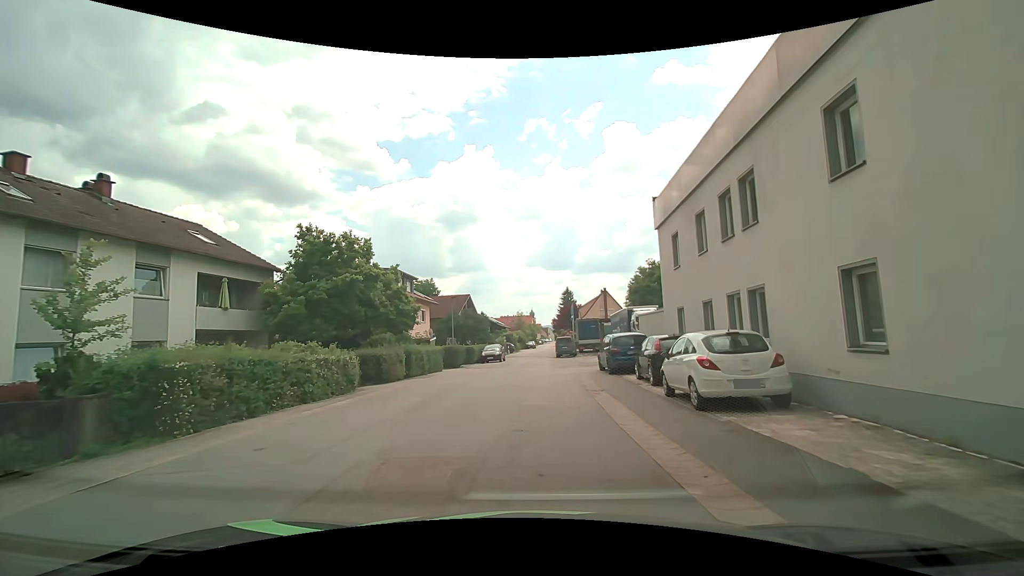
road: residential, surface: asphalt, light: Day
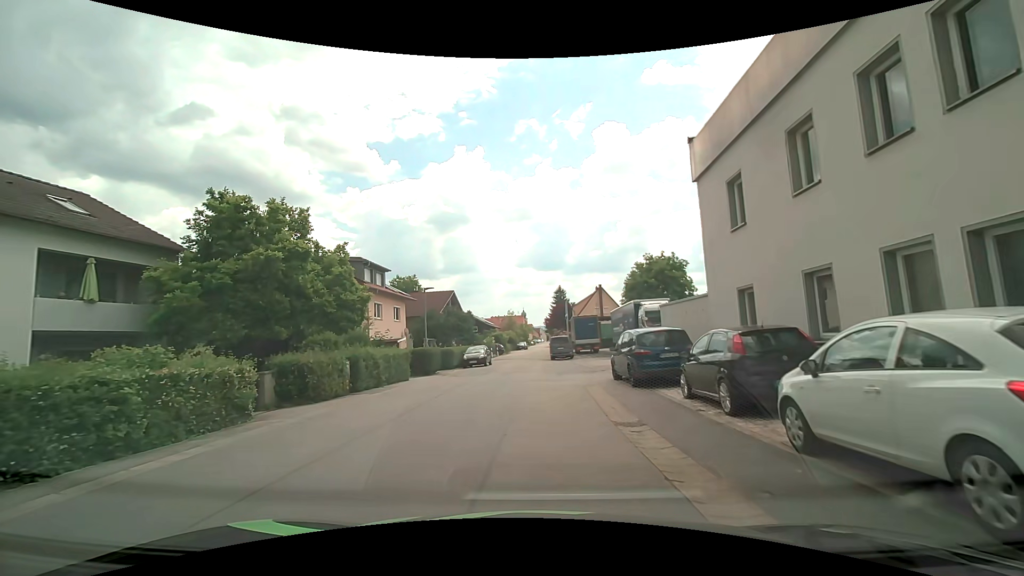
(+0.2, +6.3) m; +3°
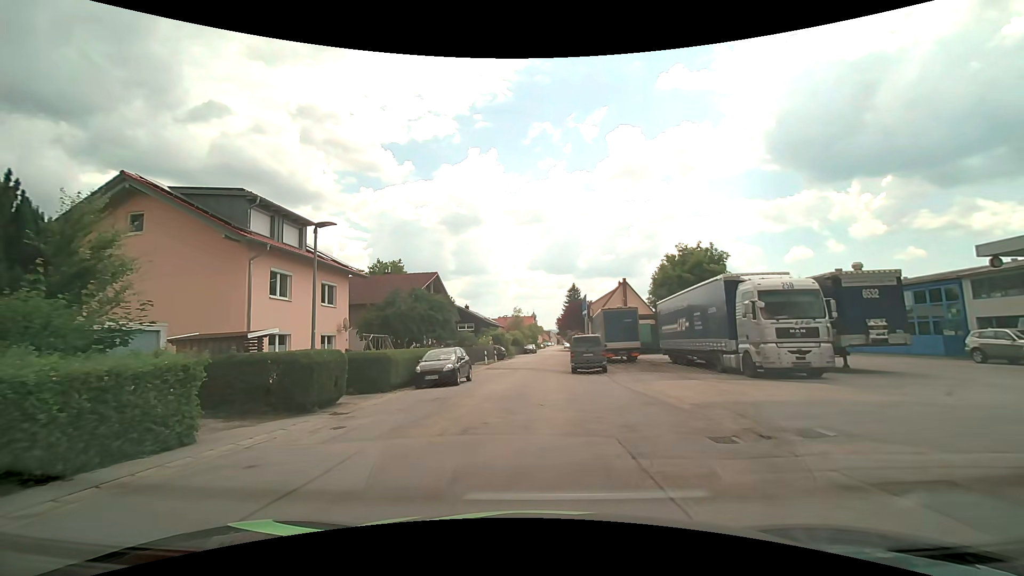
(-0.1, +15.9) m; -2°
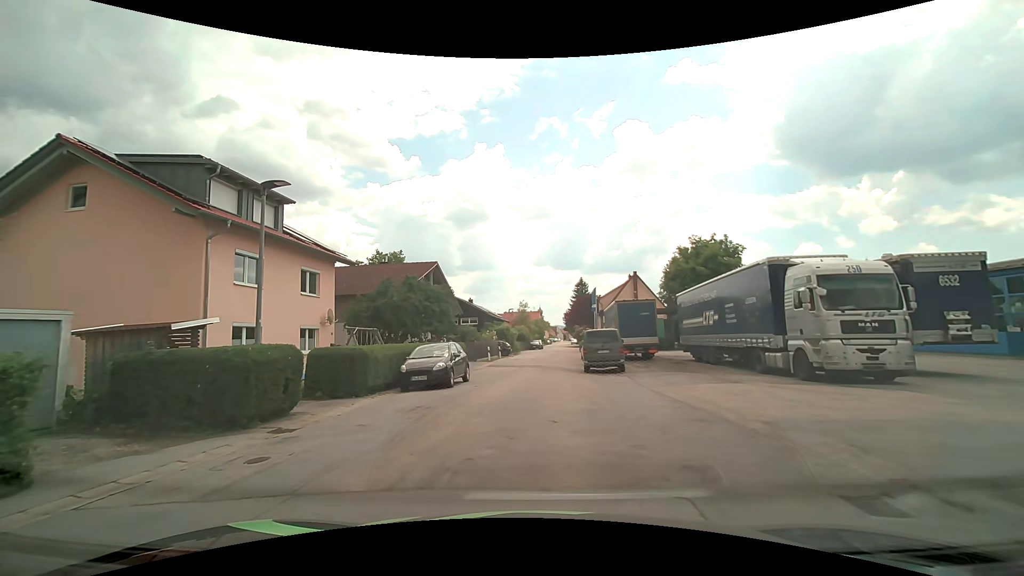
(0.0, +3.1) m; -1°
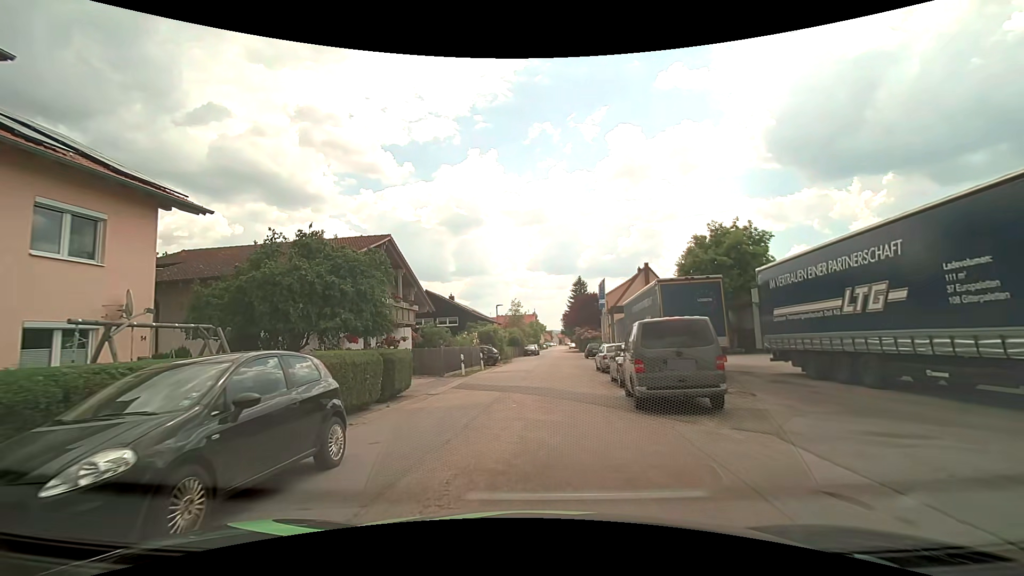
(+0.2, +12.2) m; +2°
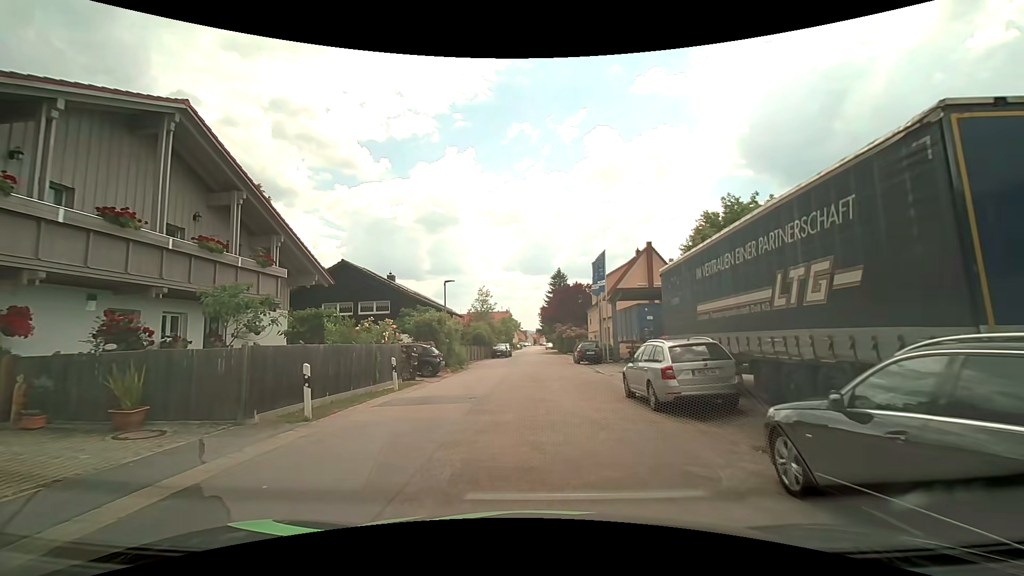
(+0.3, +15.6) m; +2°
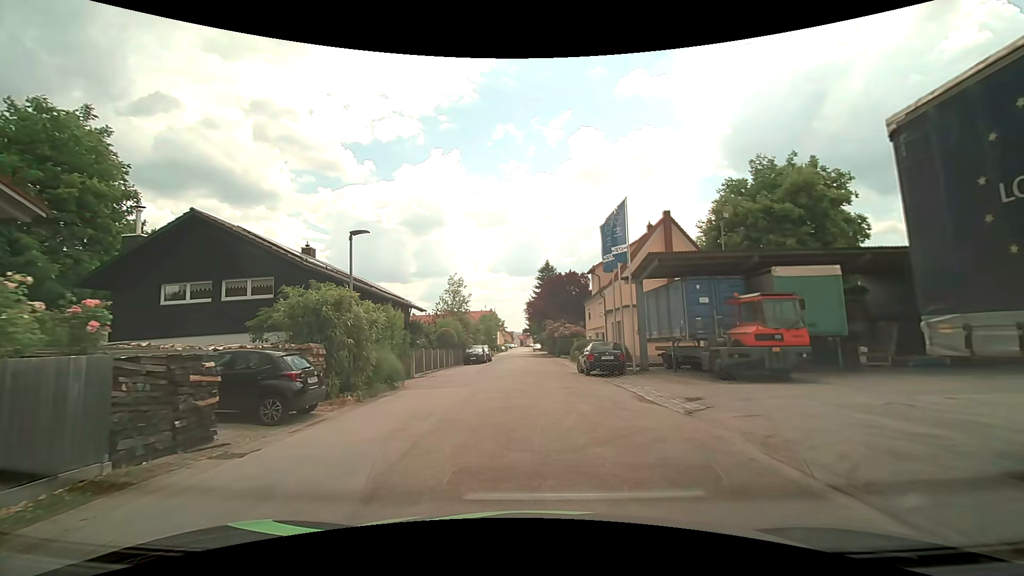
(+0.3, +13.0) m; +3°
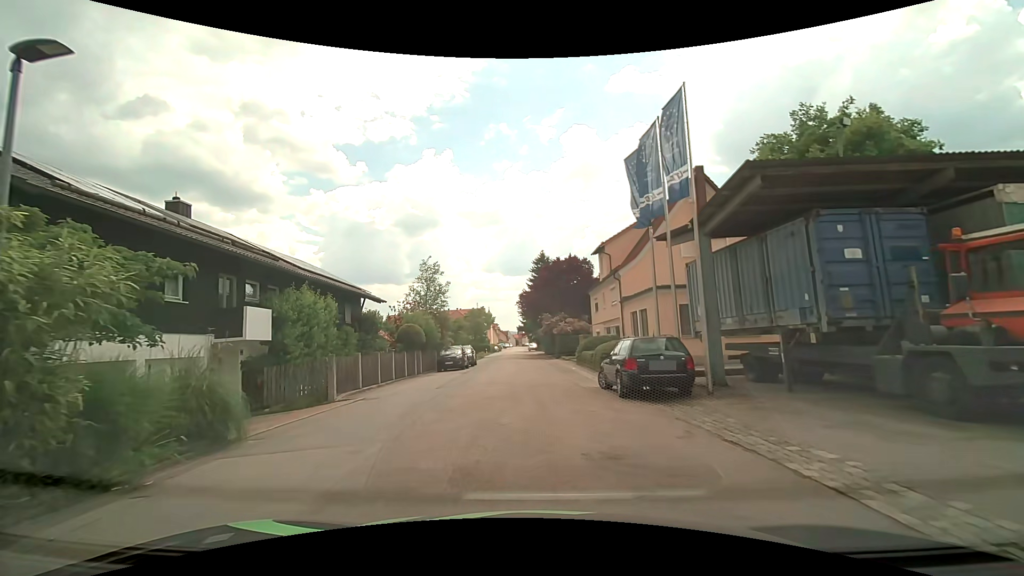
(0.0, +10.0) m; 0°
(0, +10) (0, +20) (0, +30) (-1, +40) (-1, +50) (-1, +60) (-2, +70) (-2, +80) (-2, +90) (-3, +100) m
